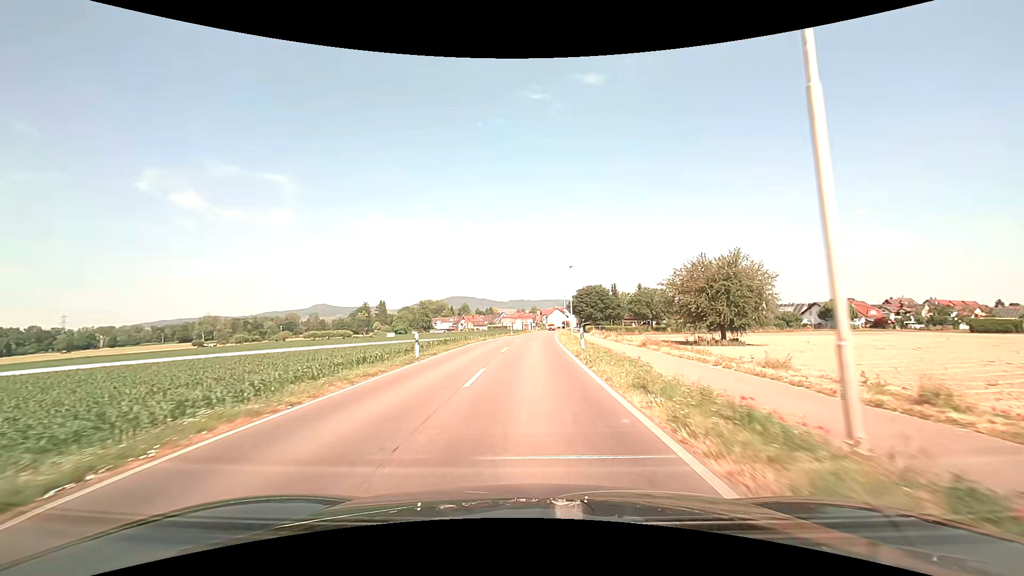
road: secondary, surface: asphalt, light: Day
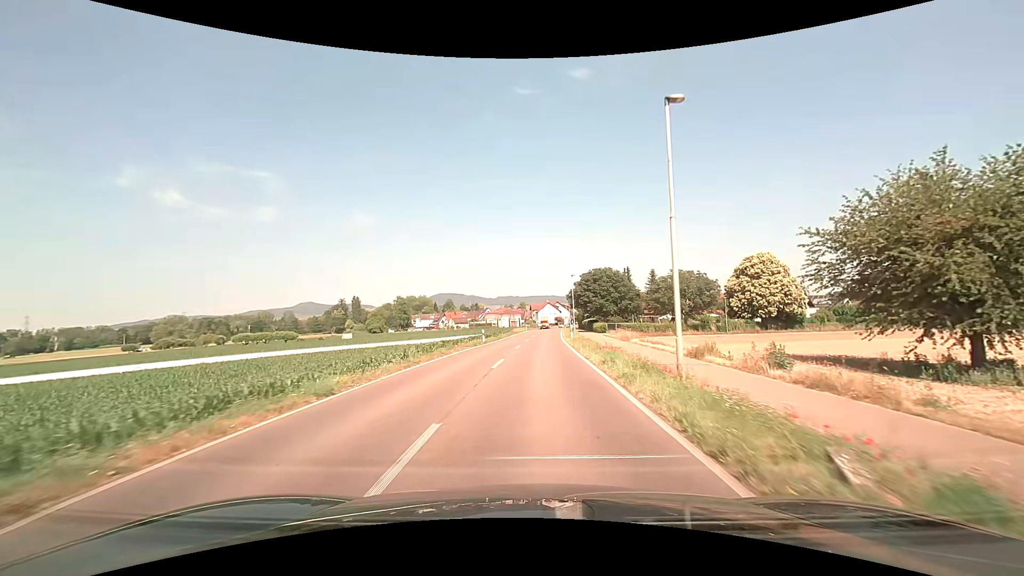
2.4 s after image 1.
(+0.2, +31.7) m; +1°
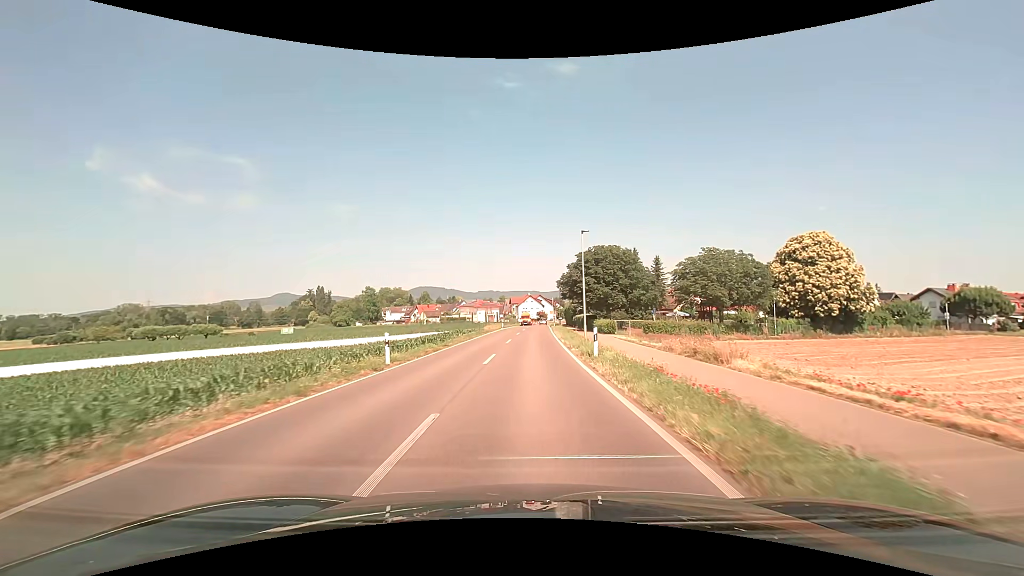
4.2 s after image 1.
(+0.4, +23.3) m; +2°
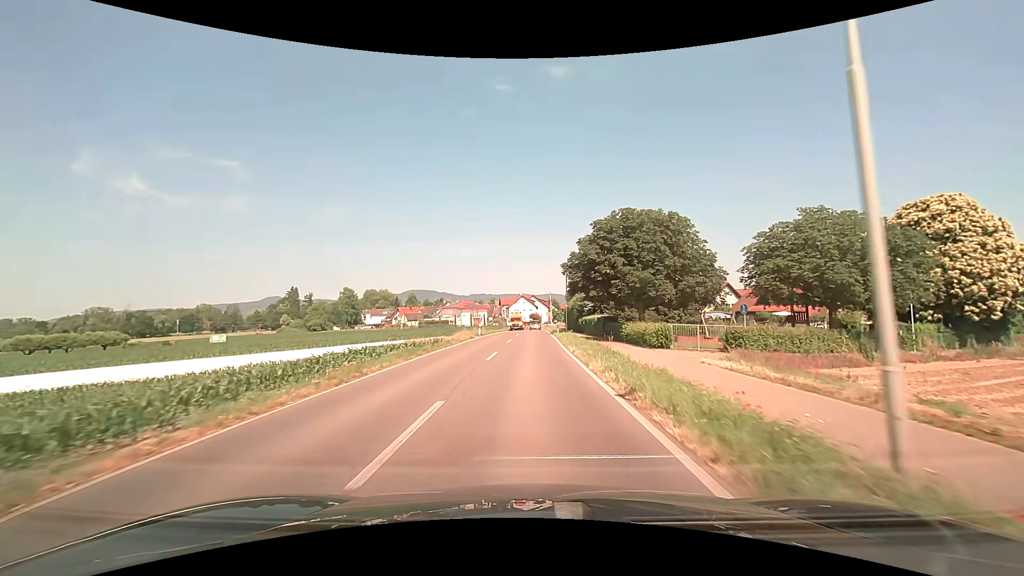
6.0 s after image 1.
(+0.2, +23.0) m; +1°
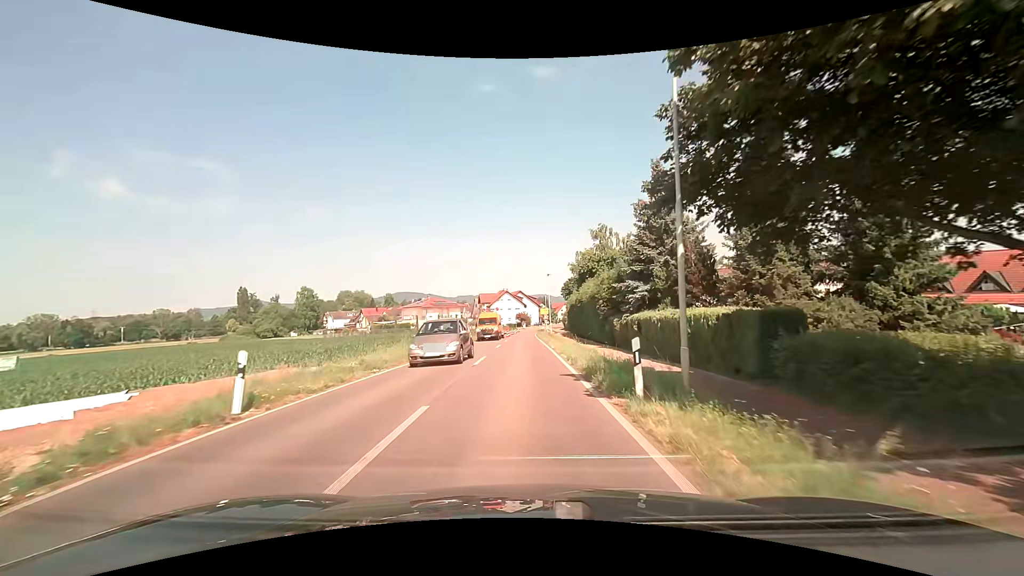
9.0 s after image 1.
(+0.5, +35.8) m; +1°
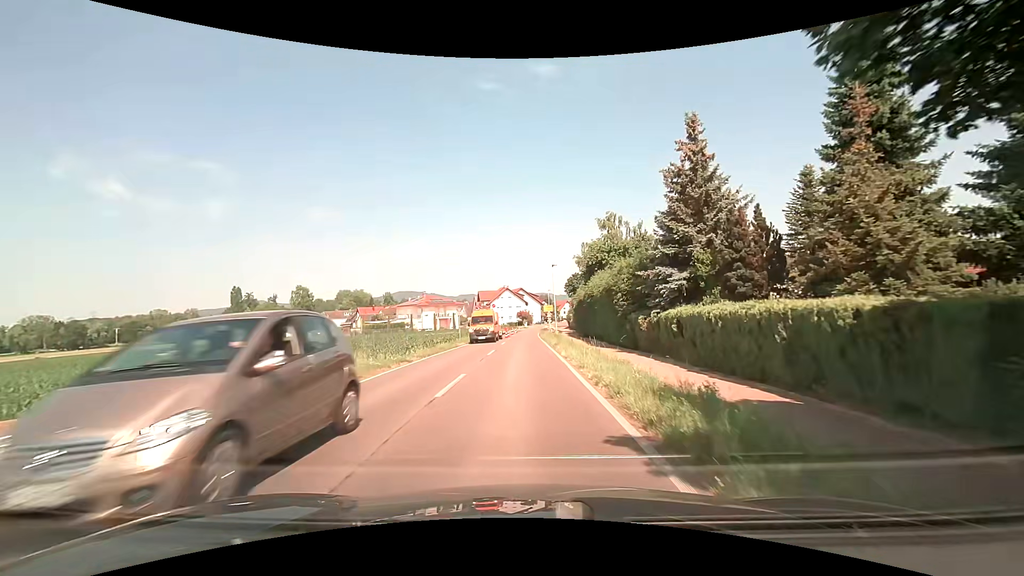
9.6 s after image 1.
(0.0, +6.9) m; 0°
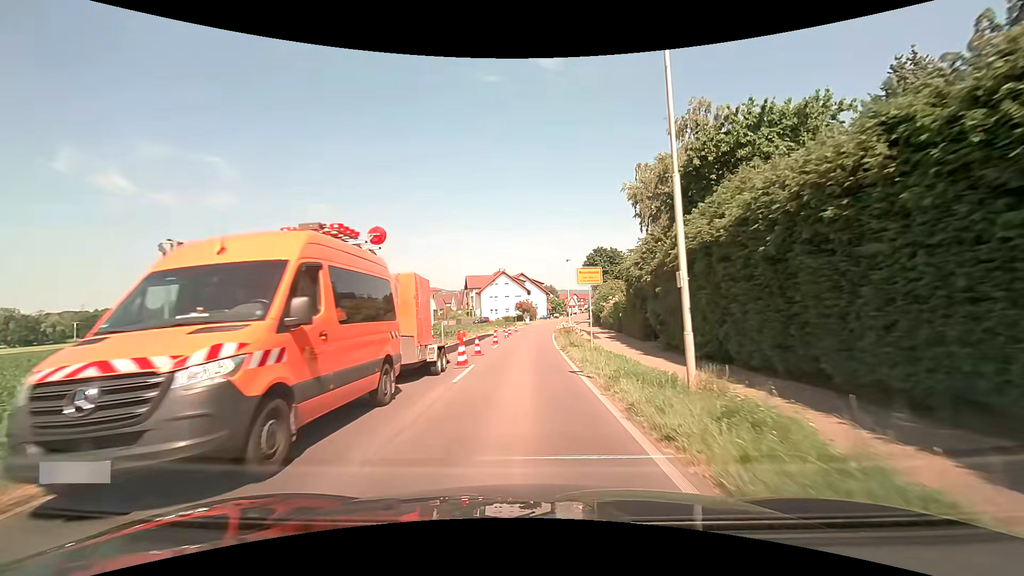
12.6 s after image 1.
(-0.1, +33.8) m; 0°
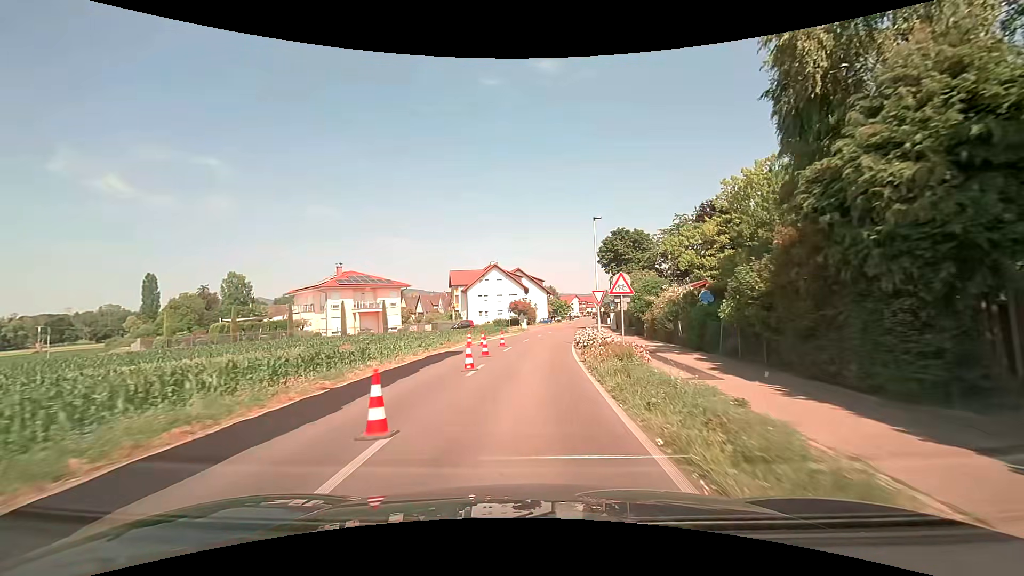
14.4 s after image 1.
(0.0, +20.0) m; 0°
(0, +10) (0, +20) (+1, +30) (+2, +40) (+3, +50) (+5, +60) (+6, +70) (+7, +80) (+8, +89) (+10, +99) m
